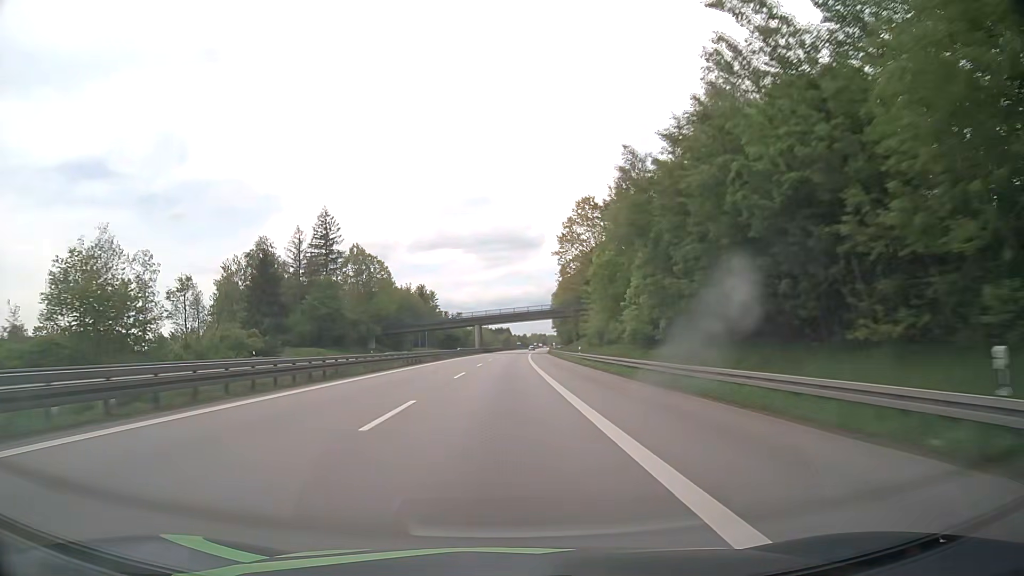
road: motorway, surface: asphalt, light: Day
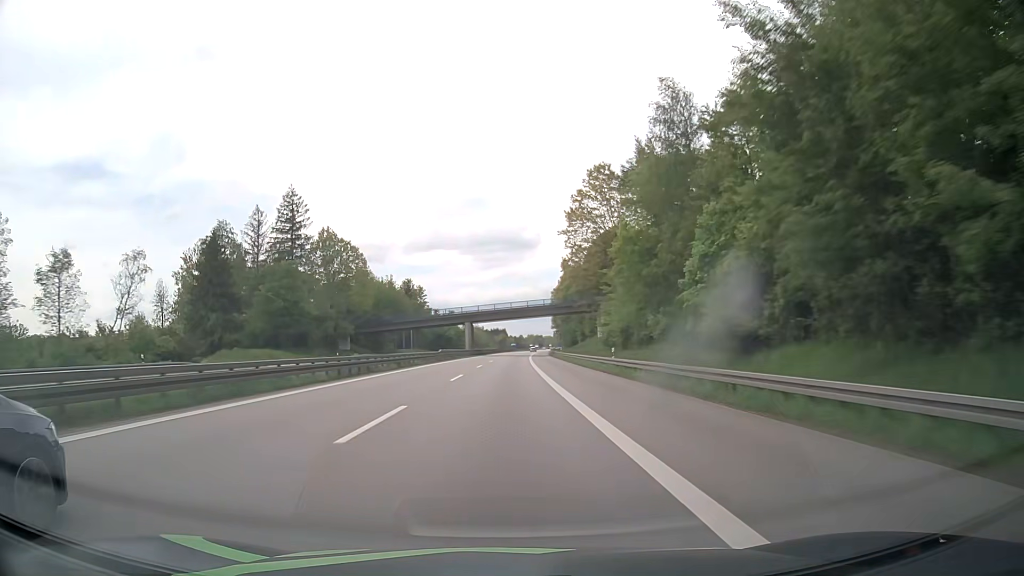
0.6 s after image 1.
(0.0, +19.7) m; 0°
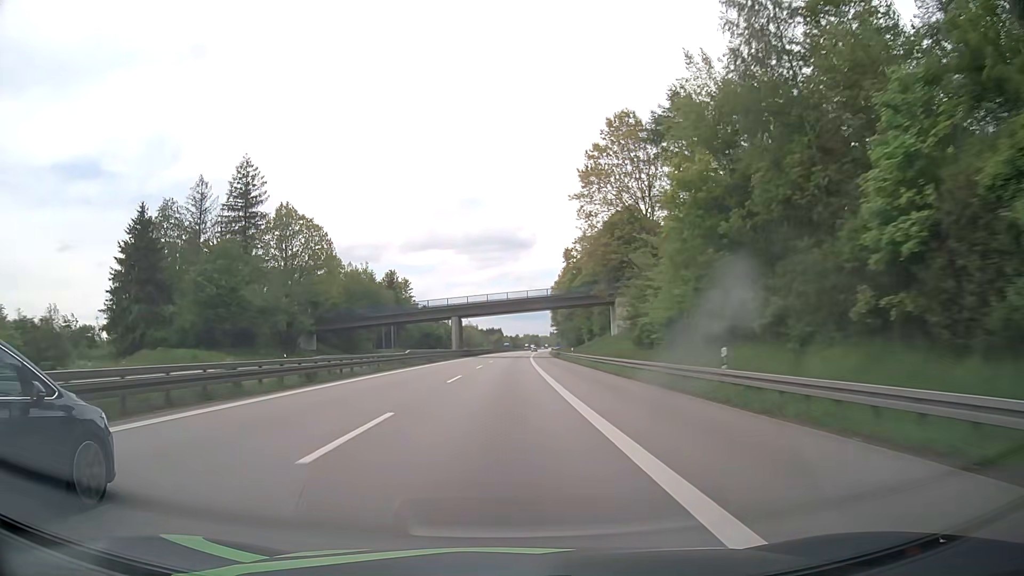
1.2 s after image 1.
(0.0, +19.9) m; 0°
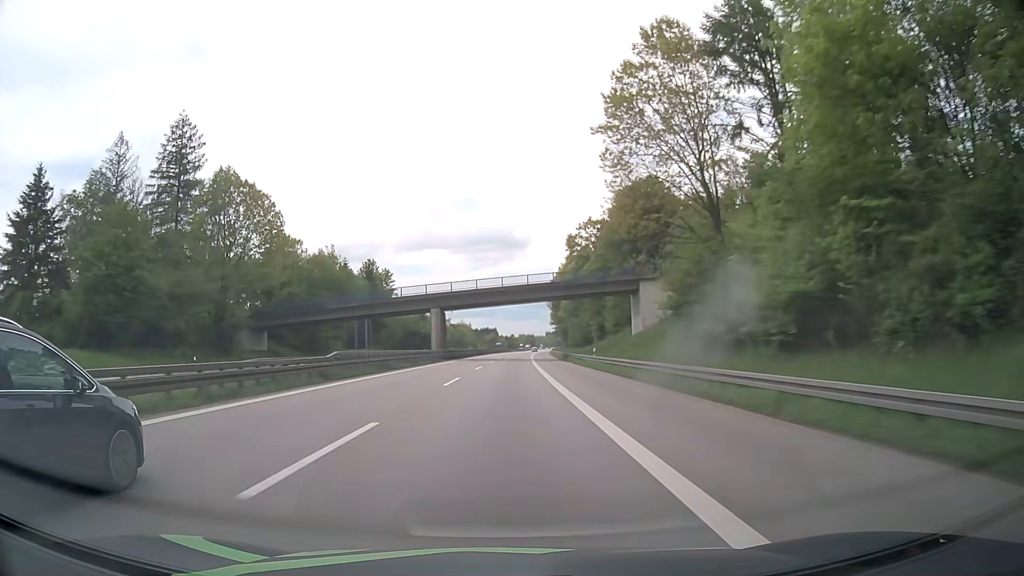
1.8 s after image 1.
(+0.1, +20.1) m; +1°
